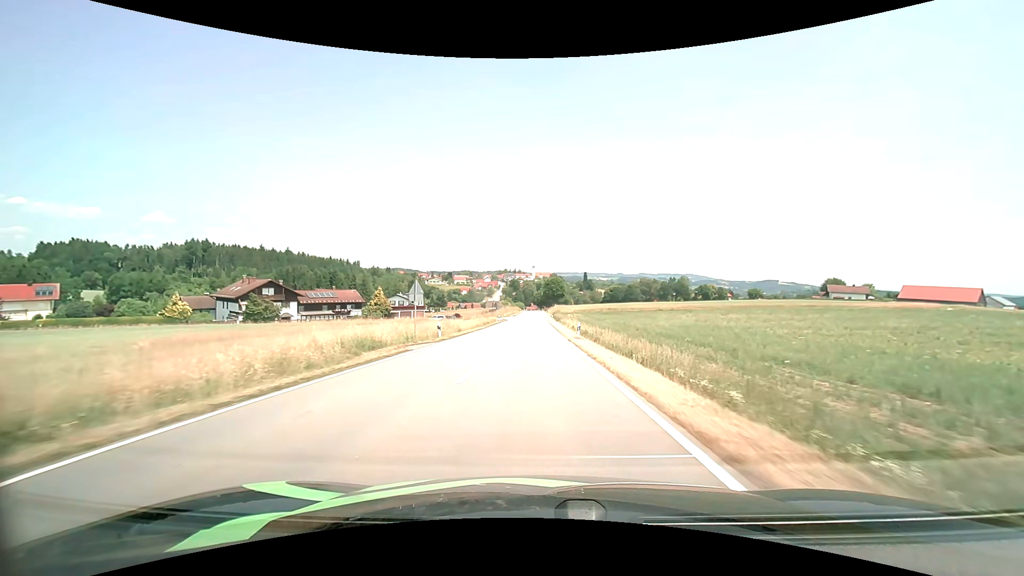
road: tertiary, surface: asphalt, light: Day
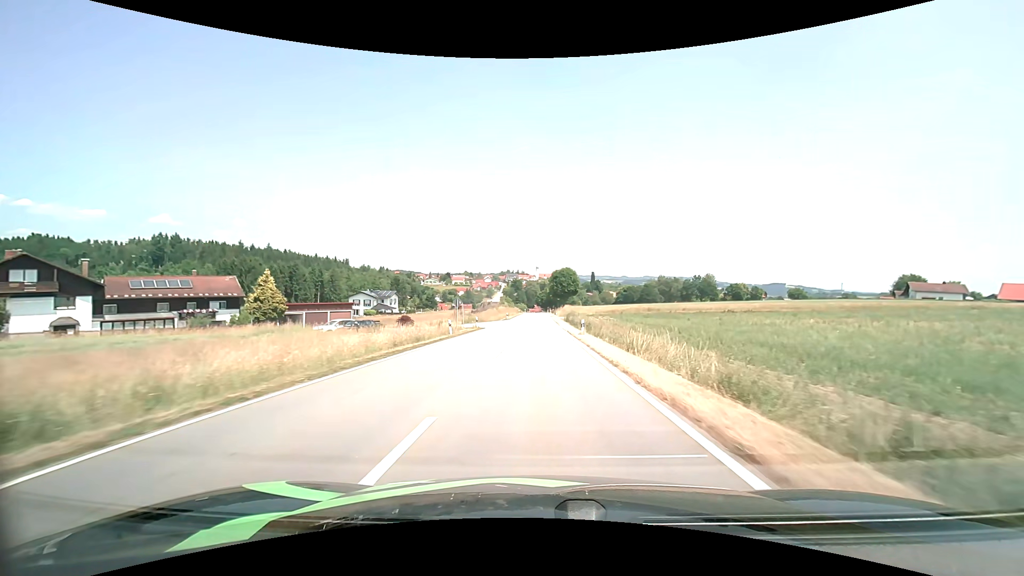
(-0.3, +44.5) m; -1°
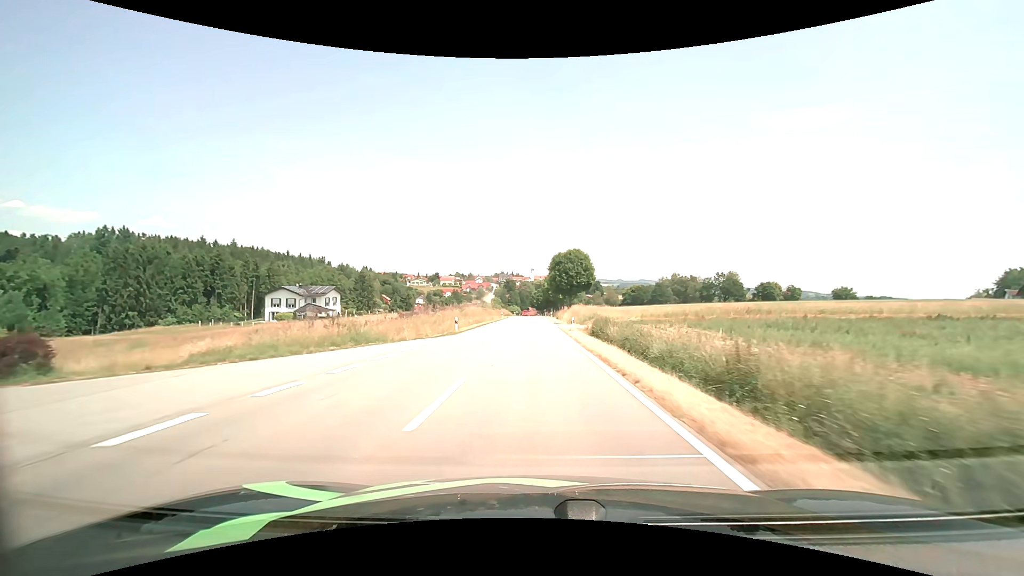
(+0.3, +45.7) m; +1°
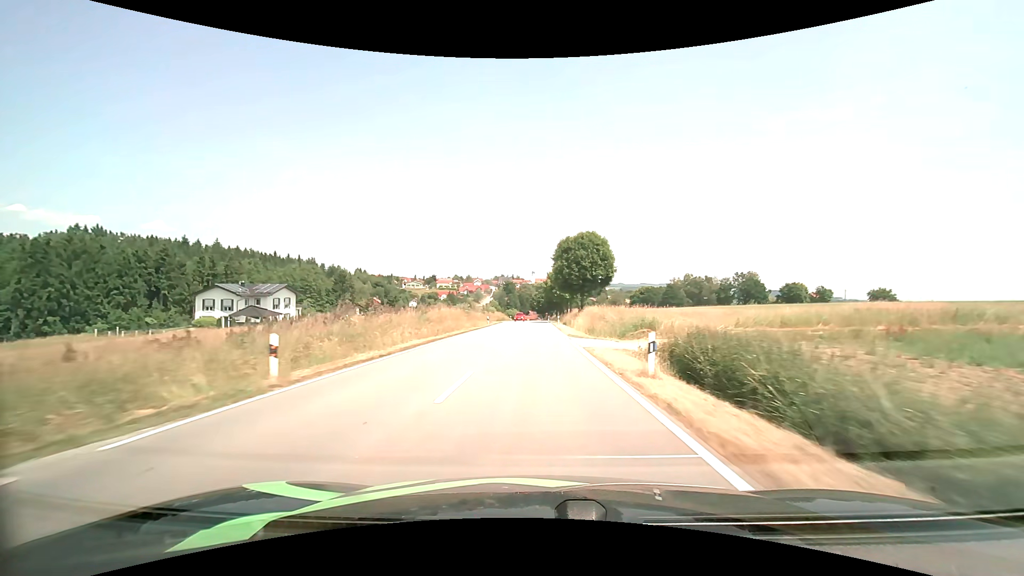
(0.0, +23.3) m; 0°
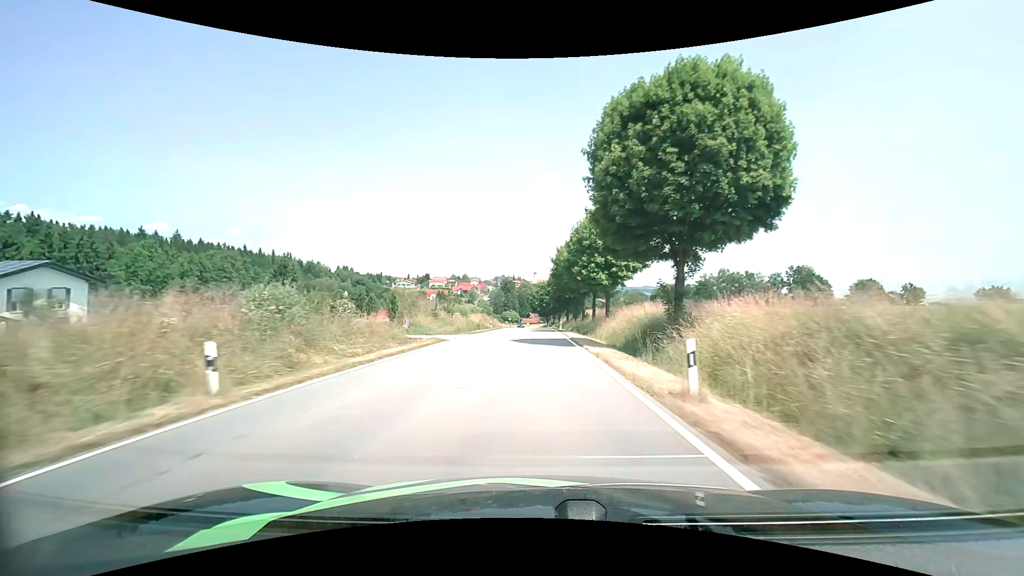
(-0.1, +47.3) m; 0°
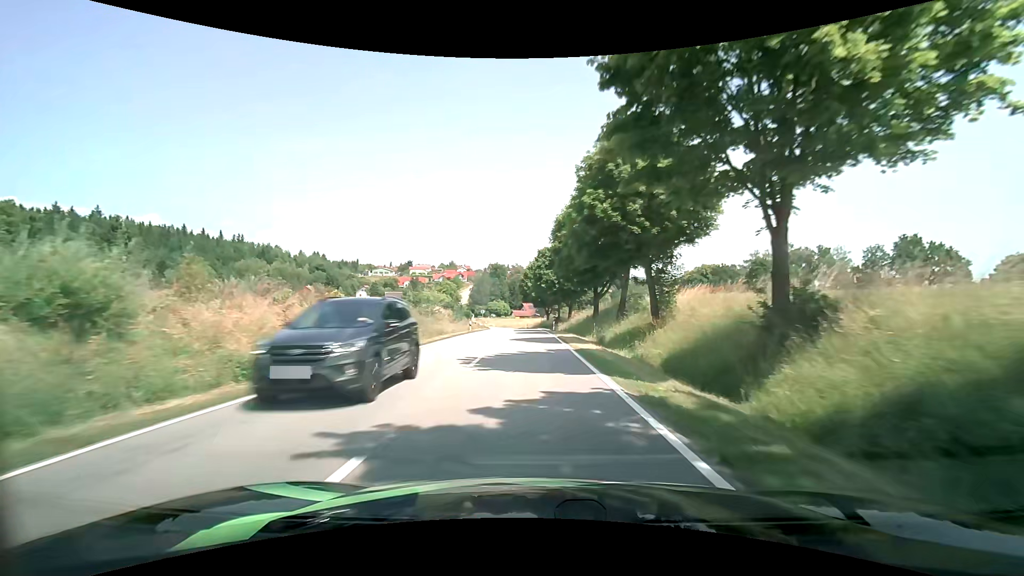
(+0.3, +58.0) m; +1°
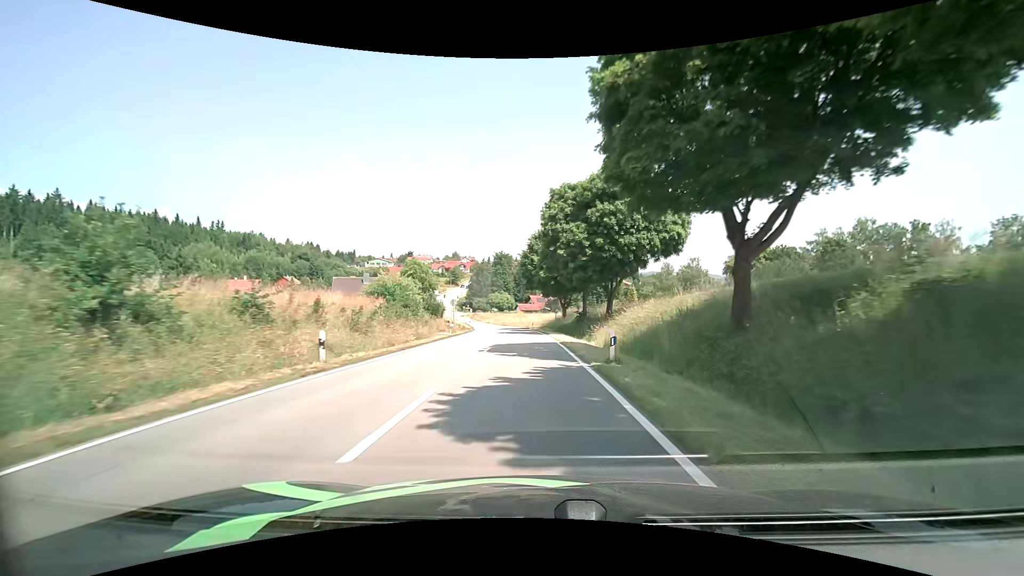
(-0.3, +33.0) m; -1°
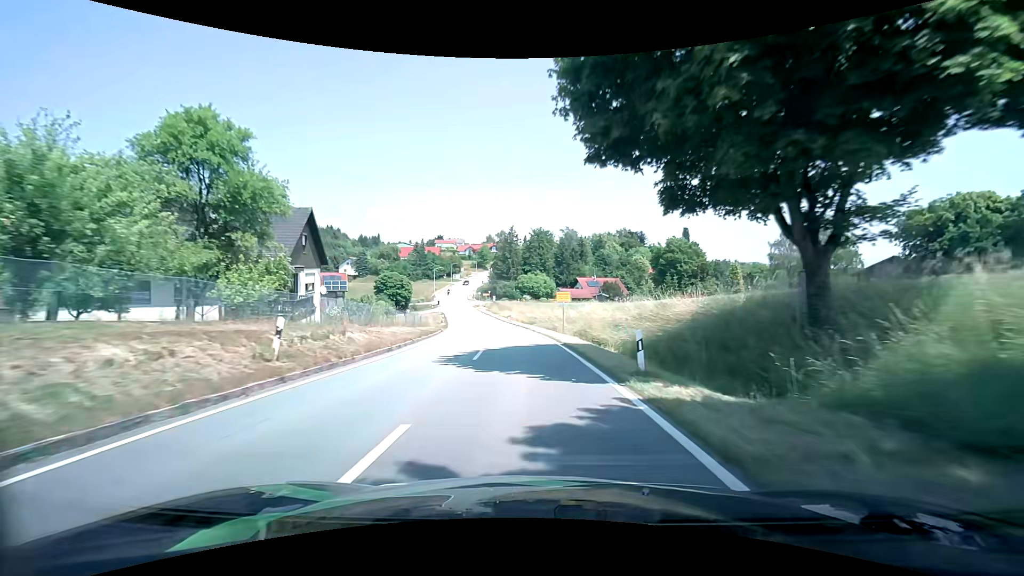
(-1.6, +51.8) m; -5°
(0, +10) (-1, +20) (-2, +30) (-3, +40) (-4, +50) (-6, +60) (-7, +70) (-9, +79) (-12, +89) (-14, +99) m
